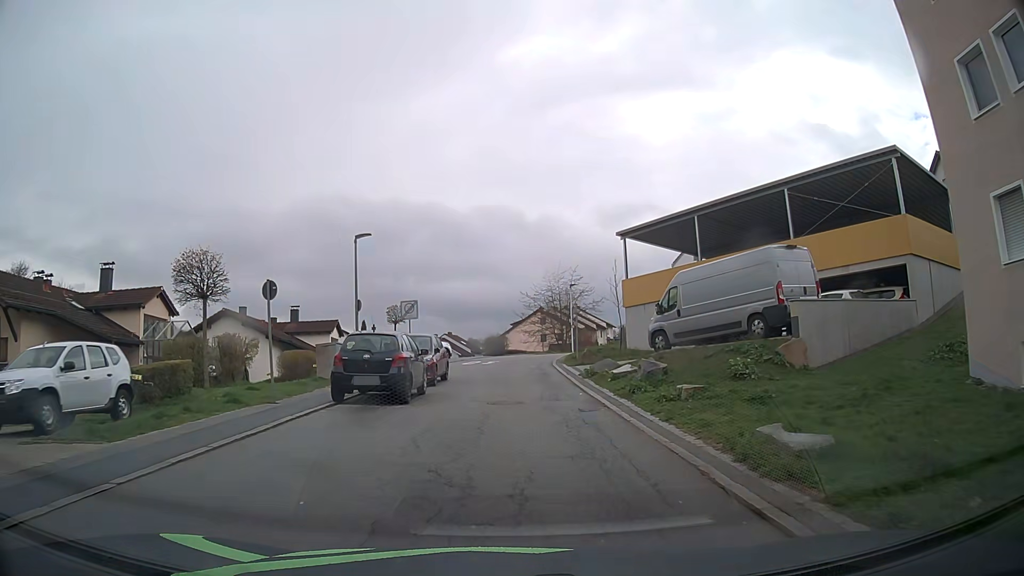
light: Day
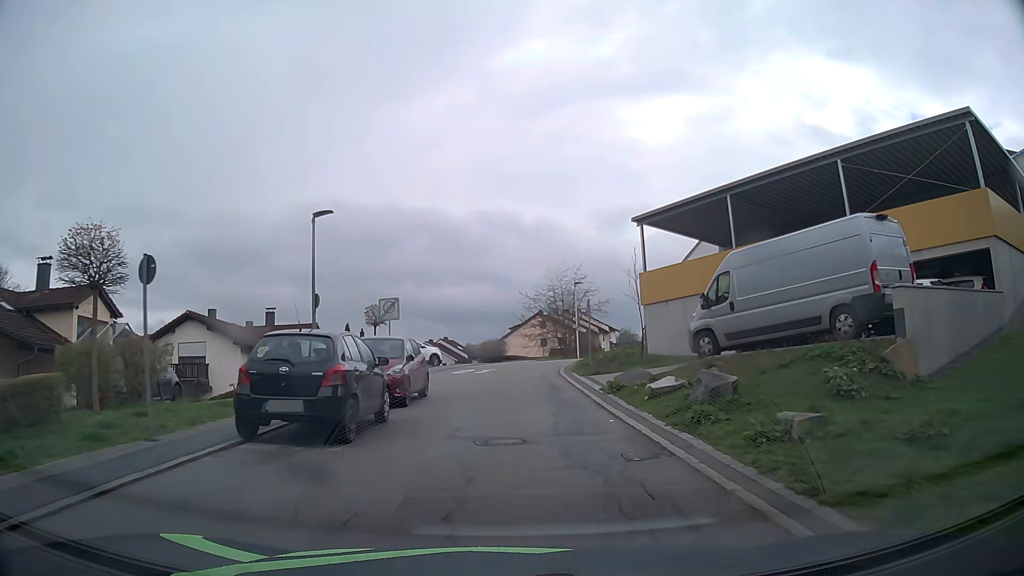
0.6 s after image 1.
(0.0, +5.2) m; 0°
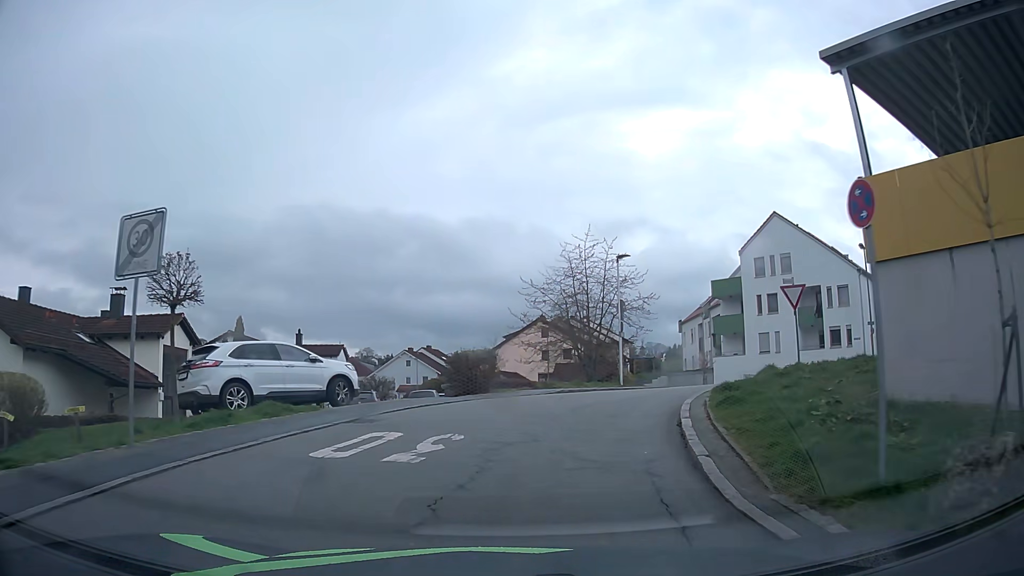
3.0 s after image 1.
(+0.1, +19.6) m; +1°
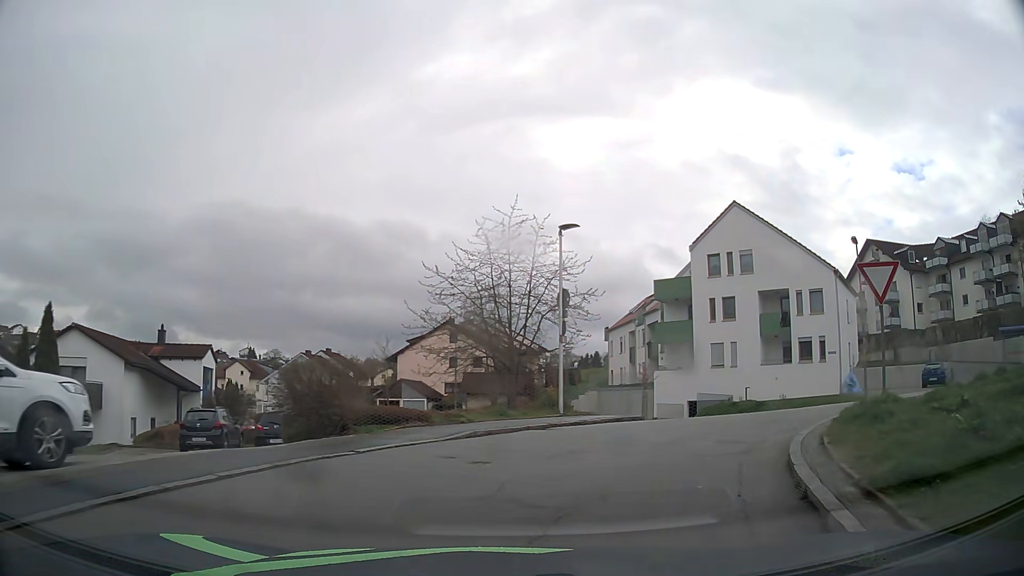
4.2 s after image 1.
(+0.3, +8.7) m; +7°
(+2, +10) (+7, +18) (+10, +27) (+6, +36) (0, +44) (-6, +52) (-12, +60) (-18, +68) (-24, +76) (-31, +84) m
